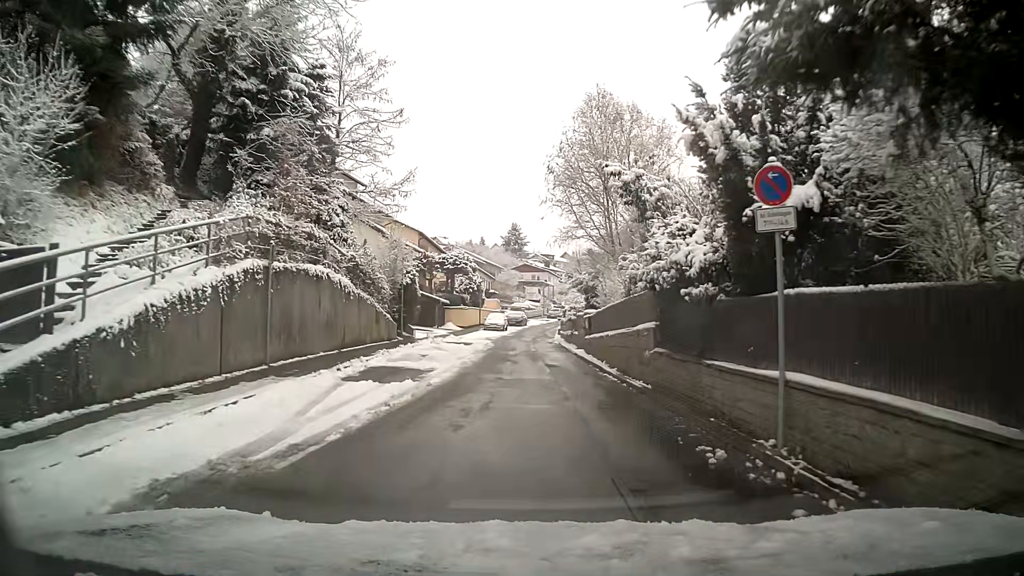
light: Day
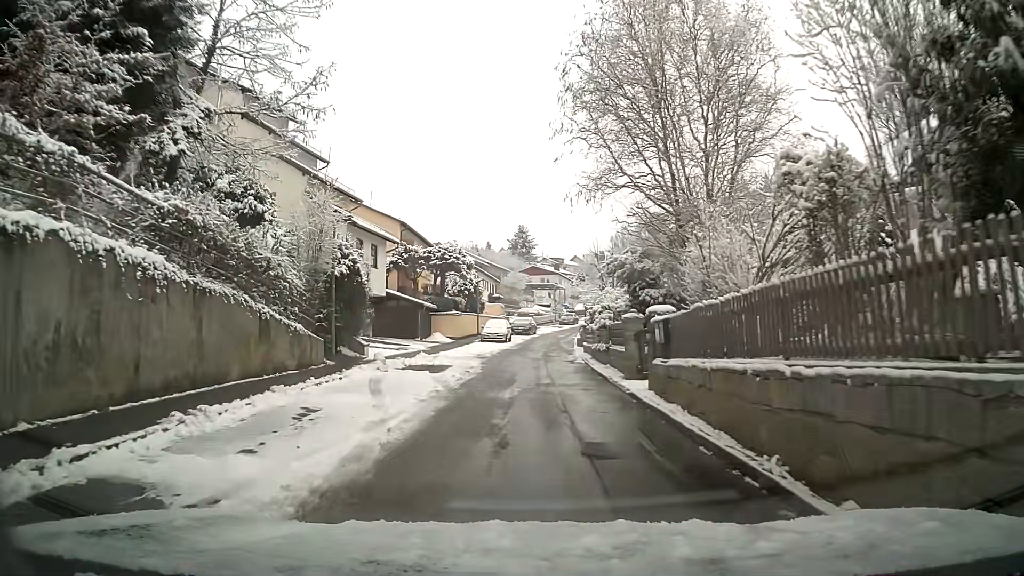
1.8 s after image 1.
(-0.1, +12.3) m; -1°
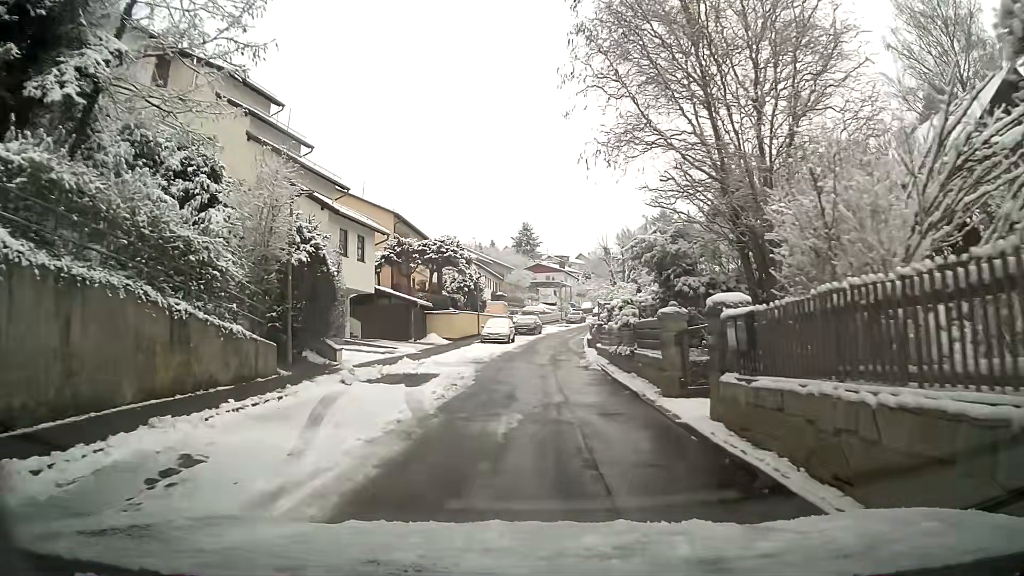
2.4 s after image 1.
(0.0, +4.1) m; 0°
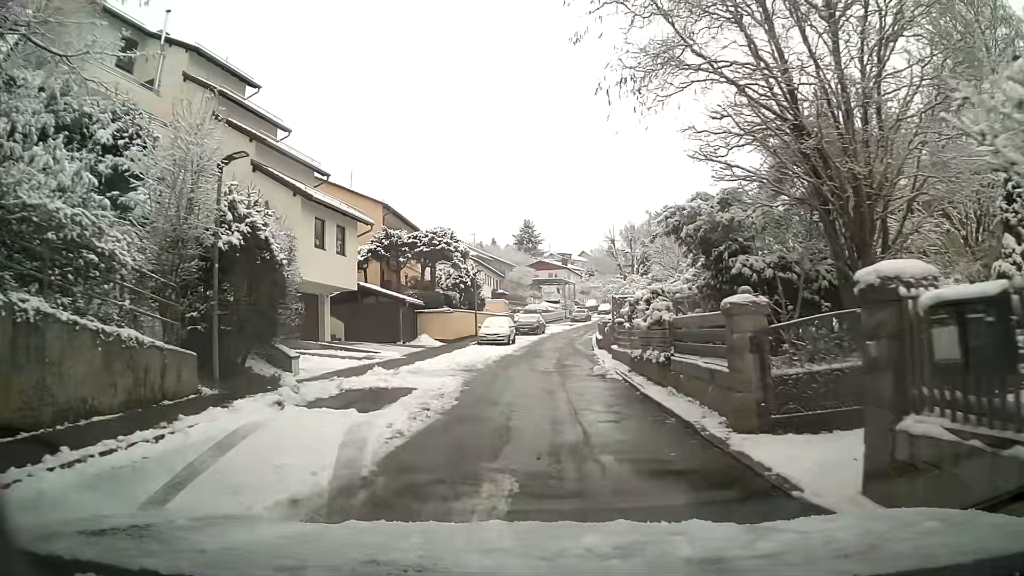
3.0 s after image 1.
(0.0, +4.0) m; -1°
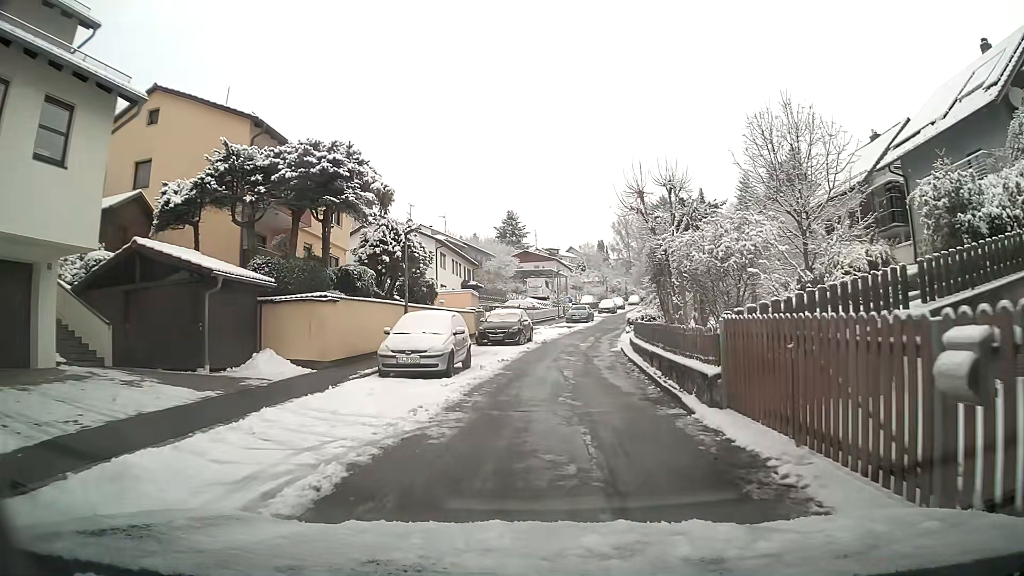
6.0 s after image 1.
(0.0, +20.1) m; +2°
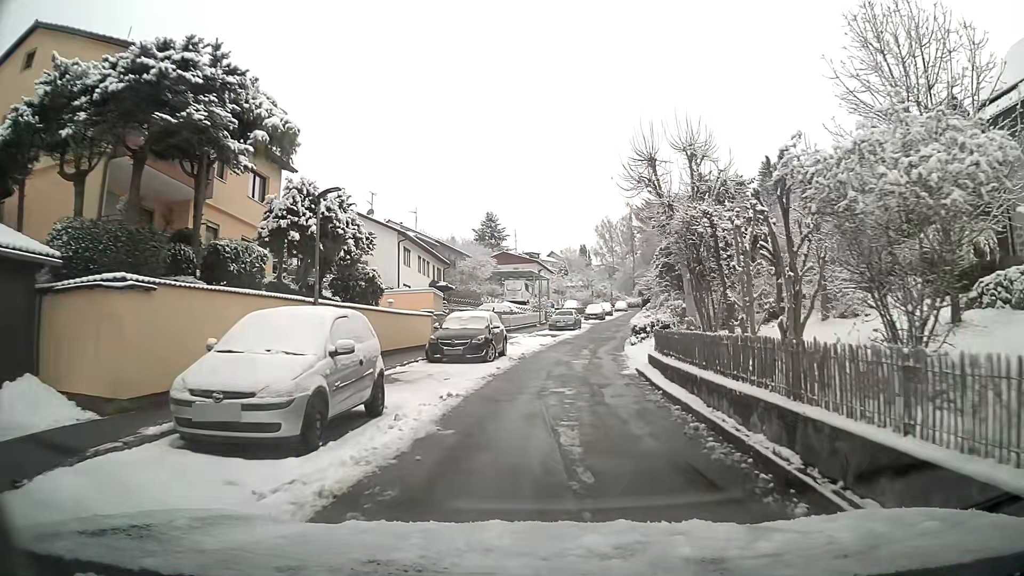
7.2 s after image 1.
(+0.1, +8.3) m; +2°
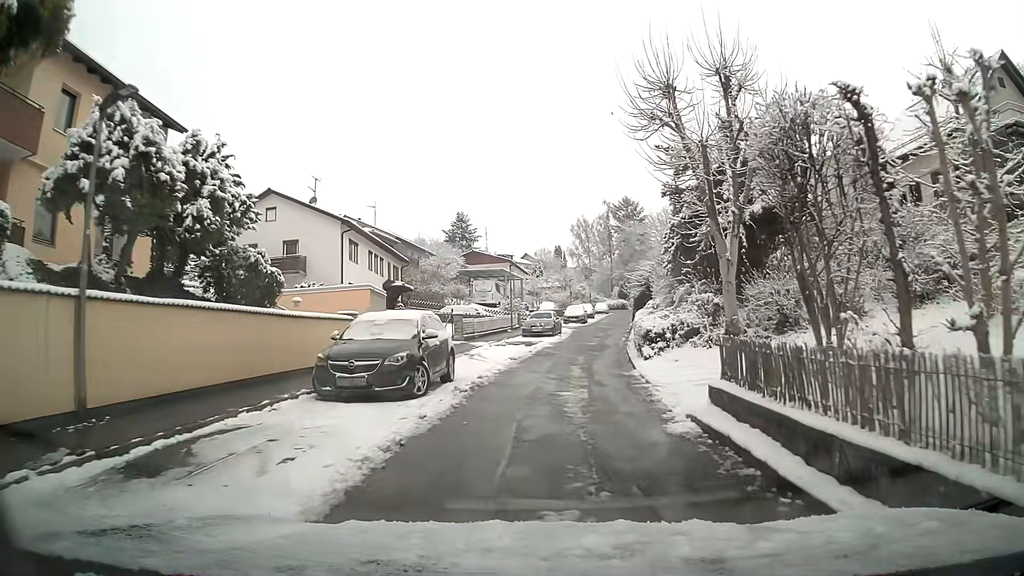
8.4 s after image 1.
(+0.2, +8.3) m; +2°
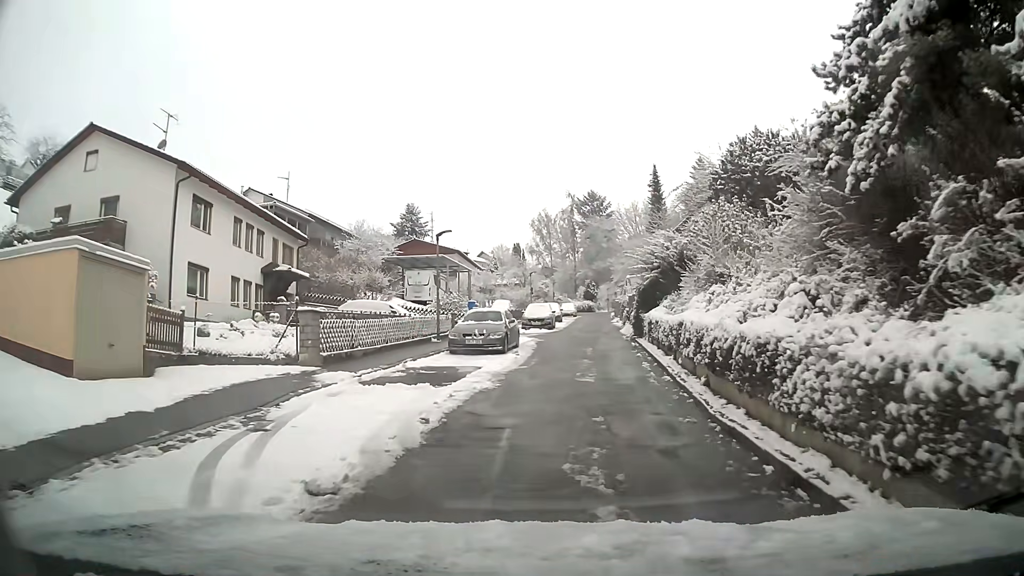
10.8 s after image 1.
(+0.5, +16.3) m; +4°
(0, +10) (+1, +20) (+2, +30) (+3, +40) (+3, +50) (+4, +60) (+5, +70) (+6, +80) (+8, +90) (+10, +99) m
